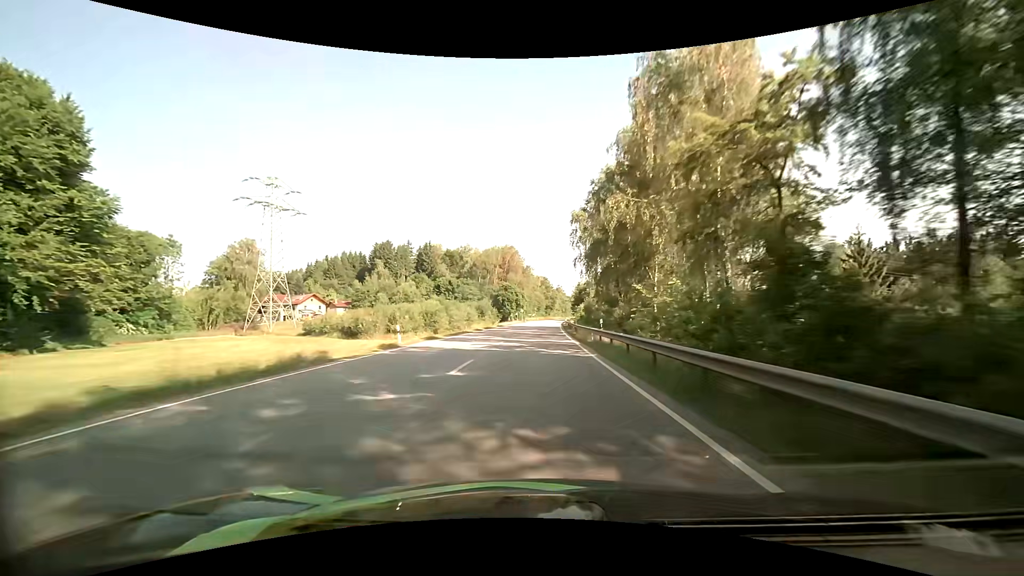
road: primary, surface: asphalt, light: Day
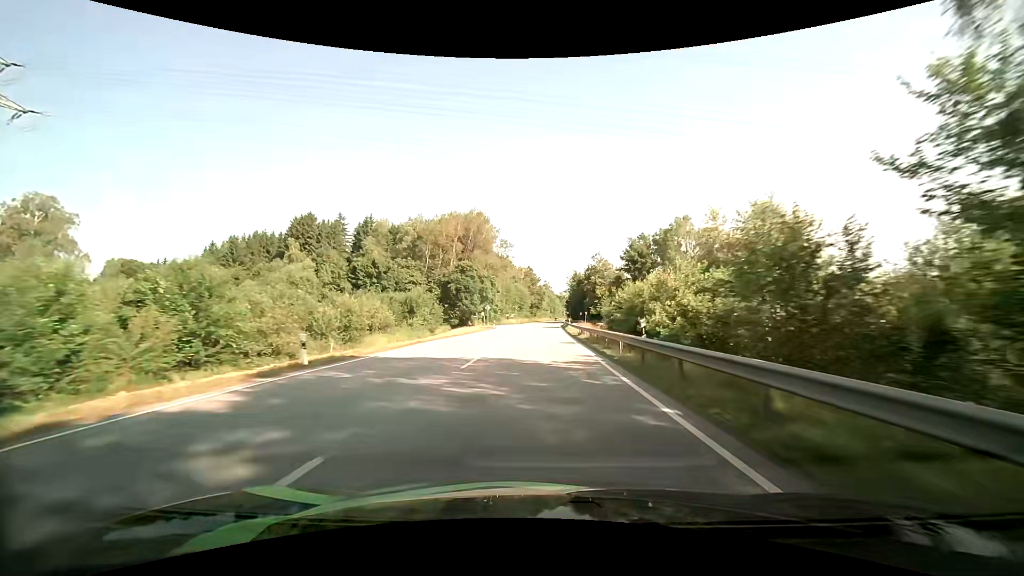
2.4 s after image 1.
(+0.6, +58.8) m; +2°
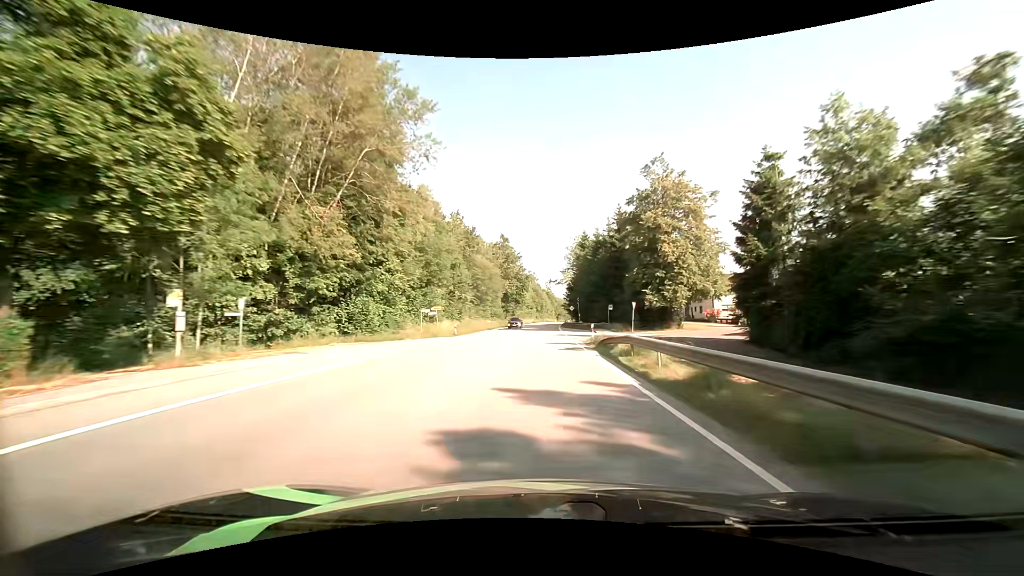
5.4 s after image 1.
(+1.1, +74.2) m; +2°
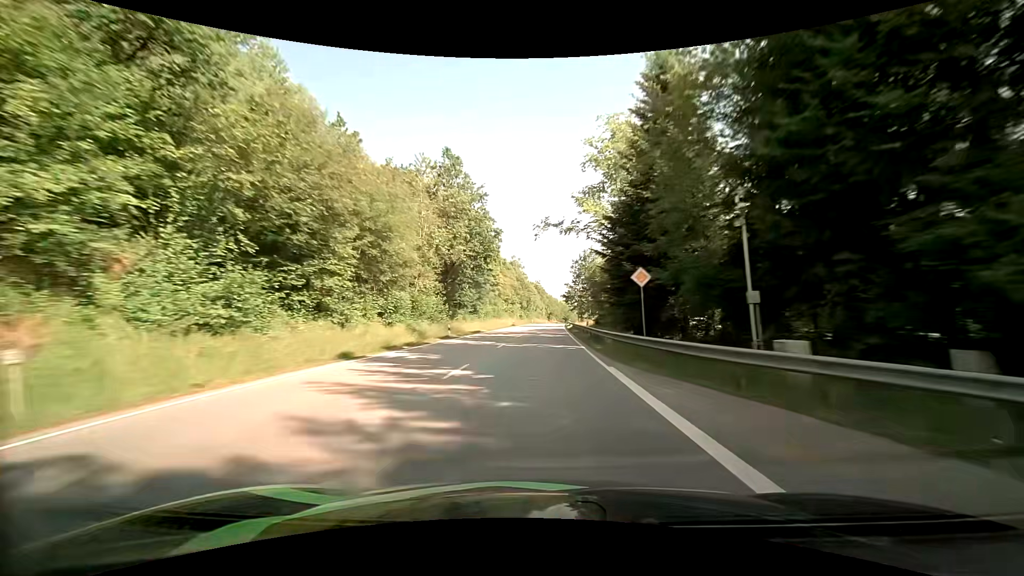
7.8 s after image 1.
(+0.6, +60.5) m; +1°
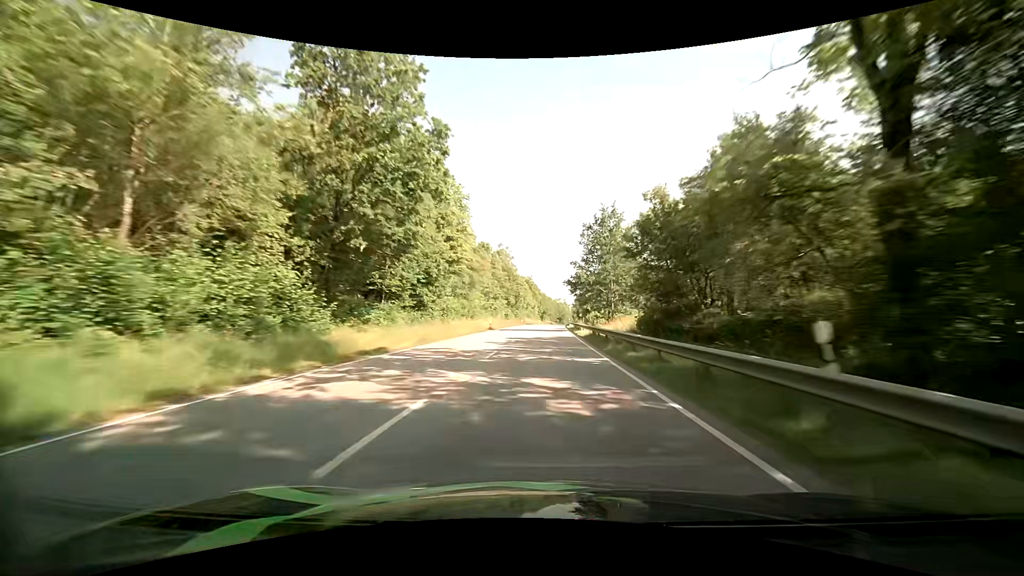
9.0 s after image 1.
(+0.2, +30.4) m; +1°
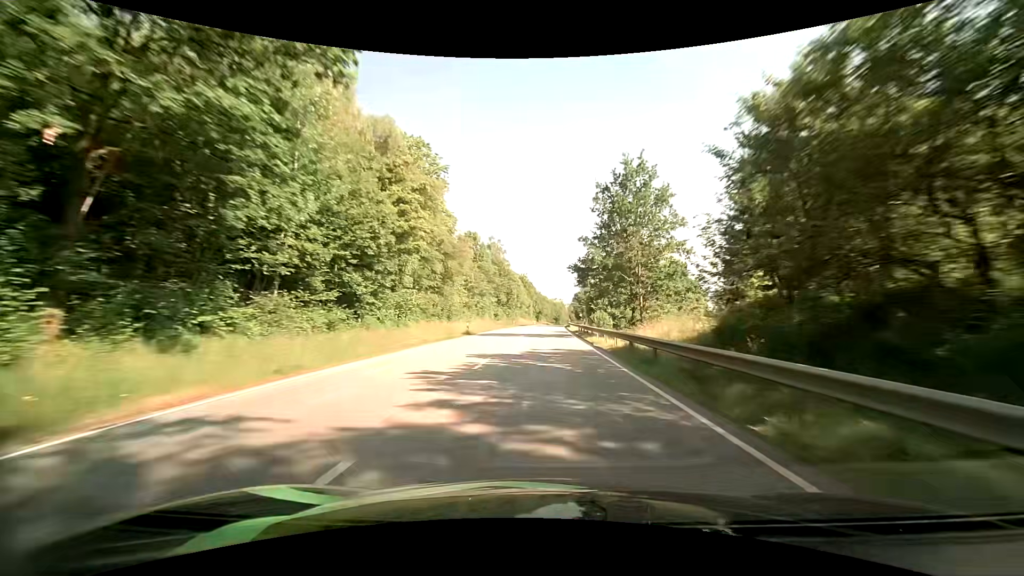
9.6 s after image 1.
(+0.1, +15.2) m; +1°
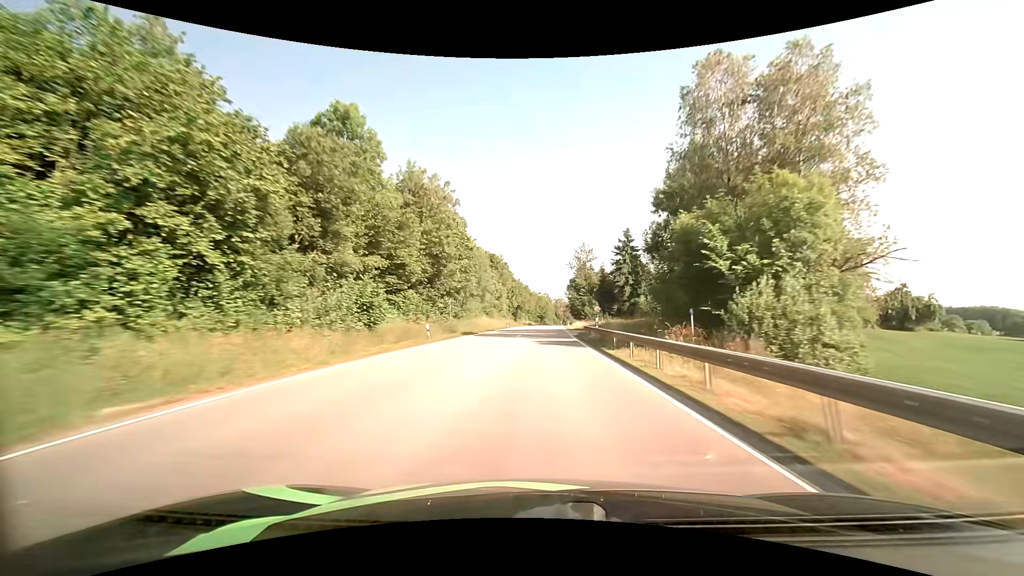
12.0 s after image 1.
(+0.9, +61.2) m; +2°
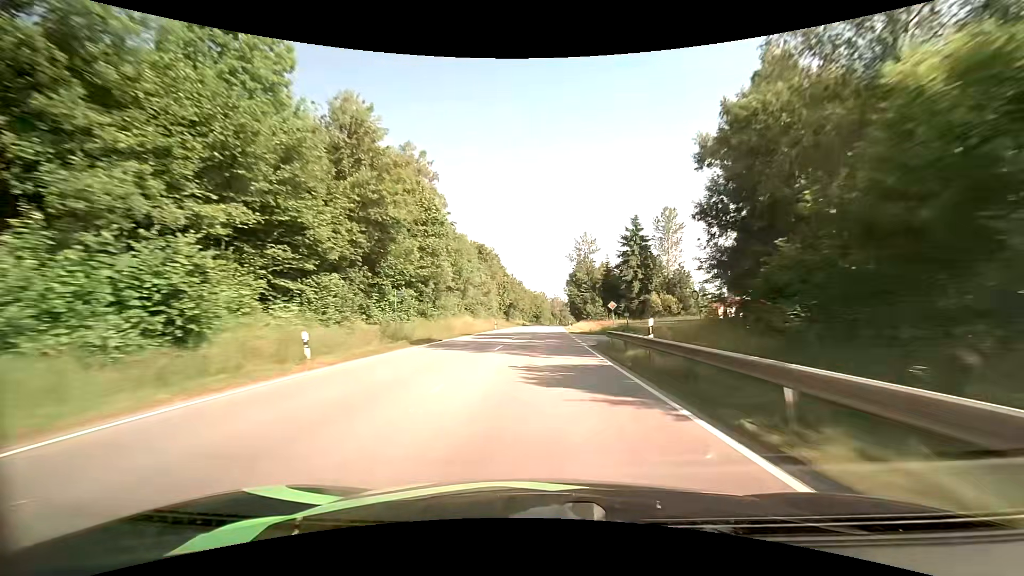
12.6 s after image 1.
(0.0, +15.3) m; 0°
(0, +10) (0, +20) (0, +30) (0, +40) (+1, +50) (+1, +60) (+1, +70) (+2, +80) (+2, +90) (+2, +100) m
